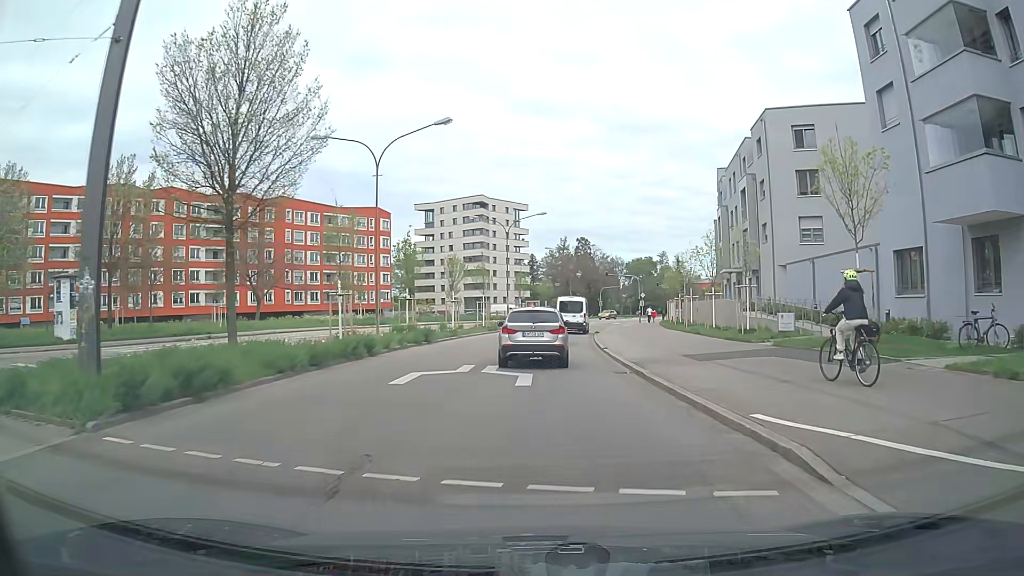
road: secondary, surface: asphalt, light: Day
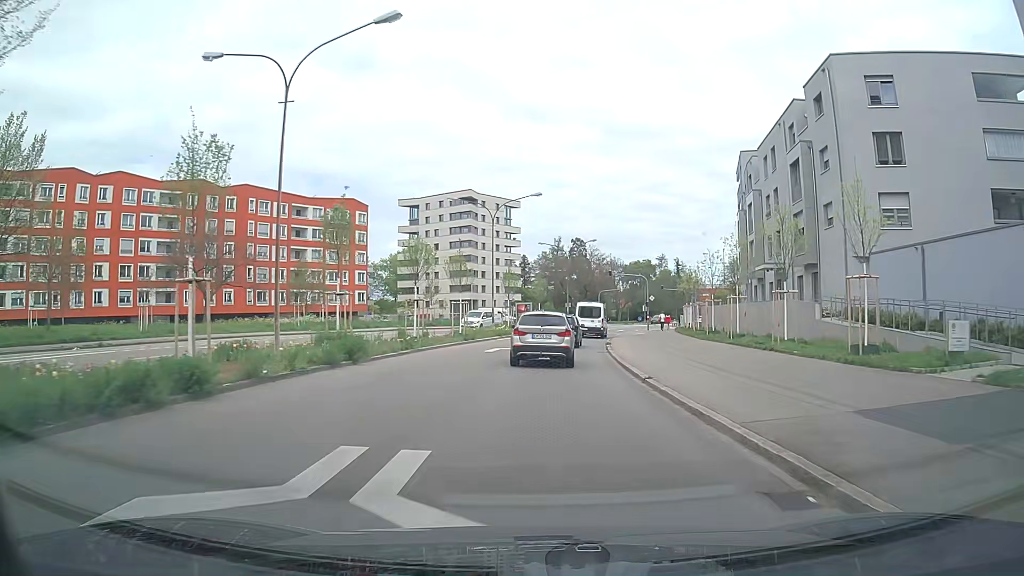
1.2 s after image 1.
(+0.1, +11.4) m; +1°
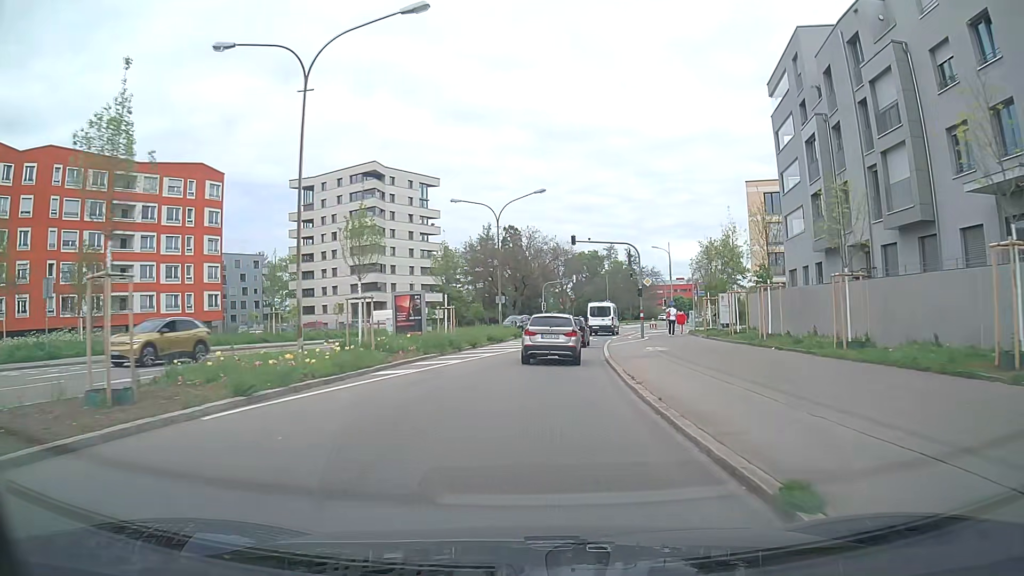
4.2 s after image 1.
(+1.4, +30.3) m; +6°
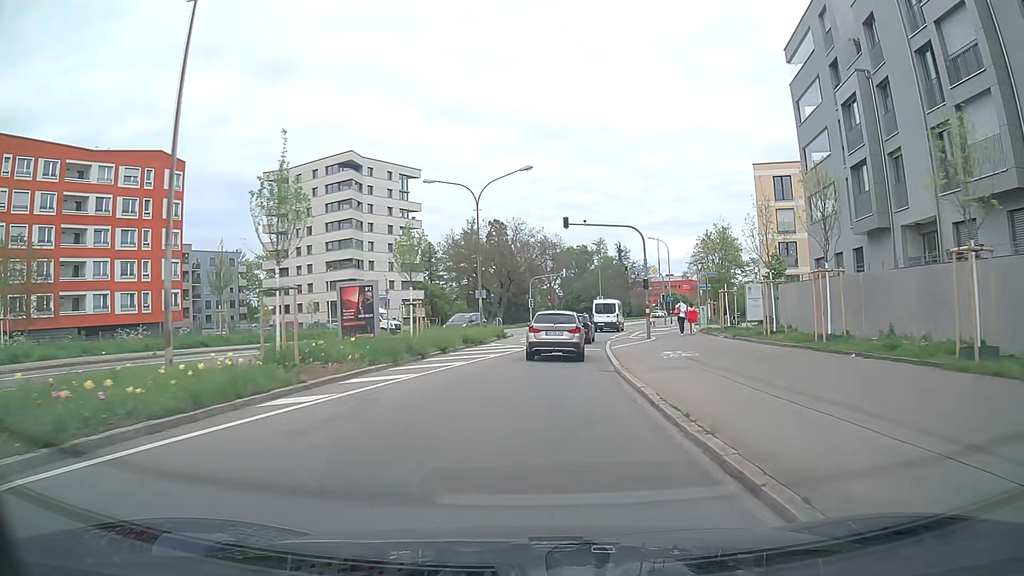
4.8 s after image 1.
(0.0, +6.3) m; +1°
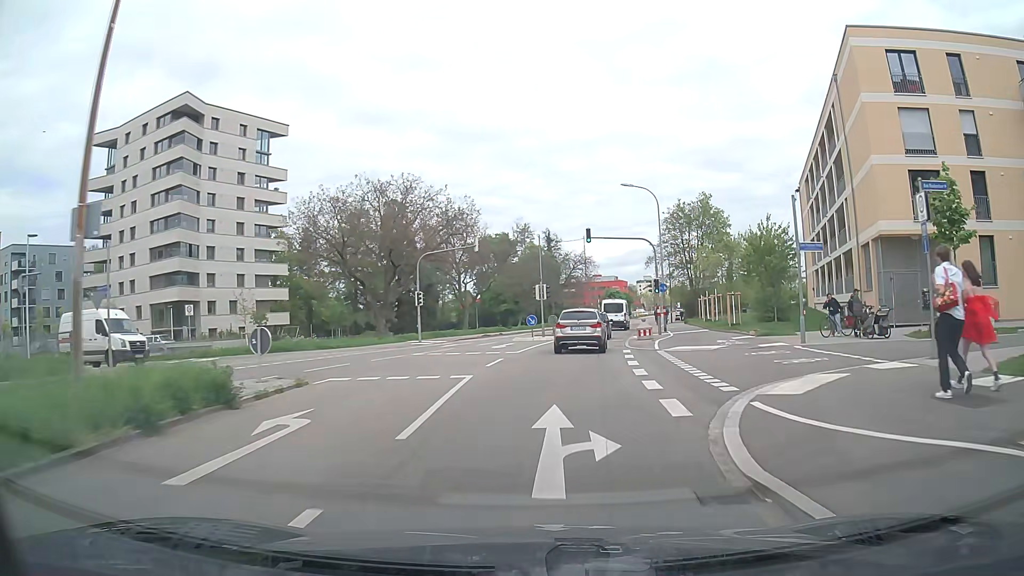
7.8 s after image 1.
(+1.6, +31.8) m; +7°
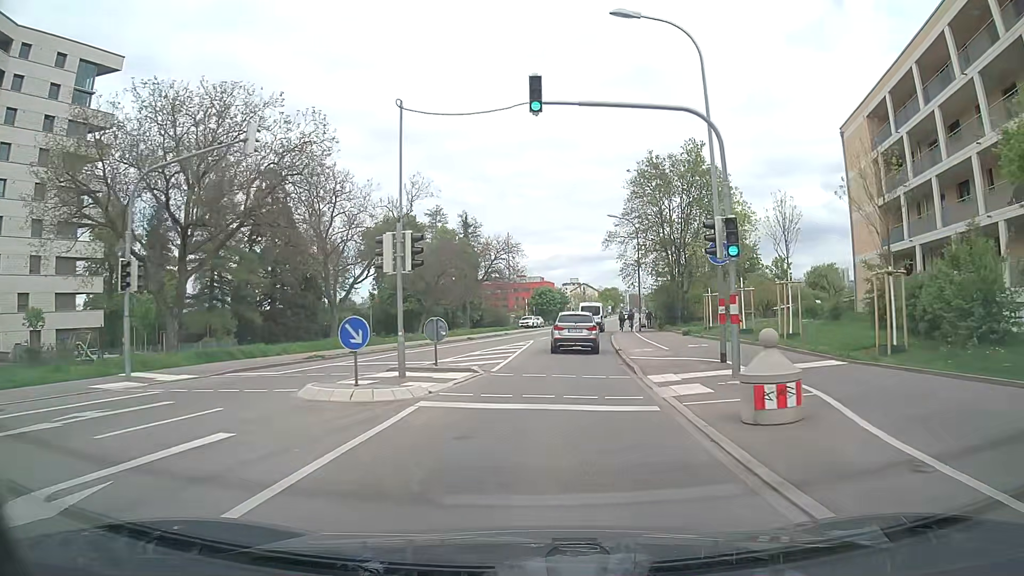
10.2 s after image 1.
(+1.6, +26.0) m; +6°
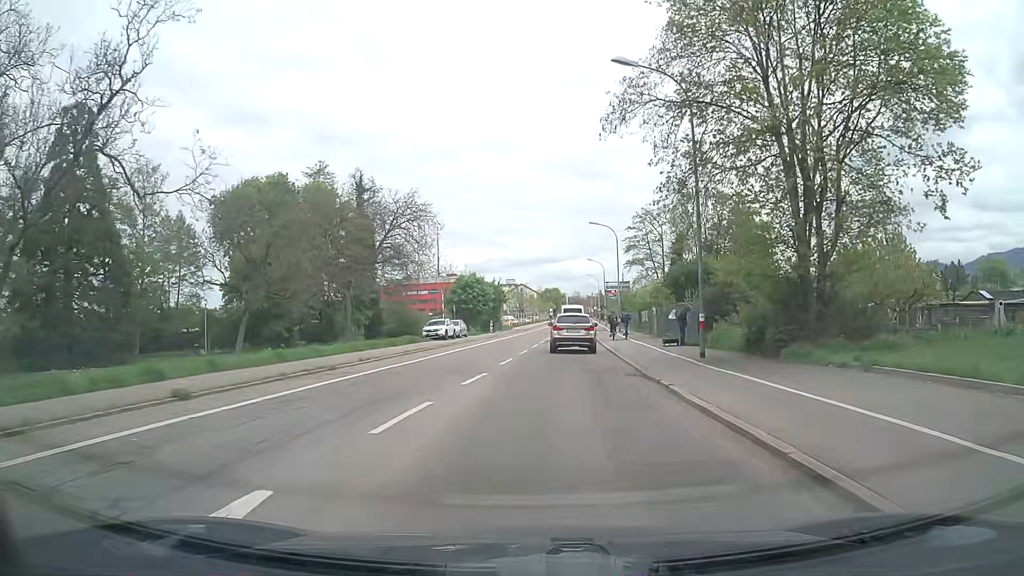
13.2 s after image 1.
(+1.5, +33.5) m; +5°
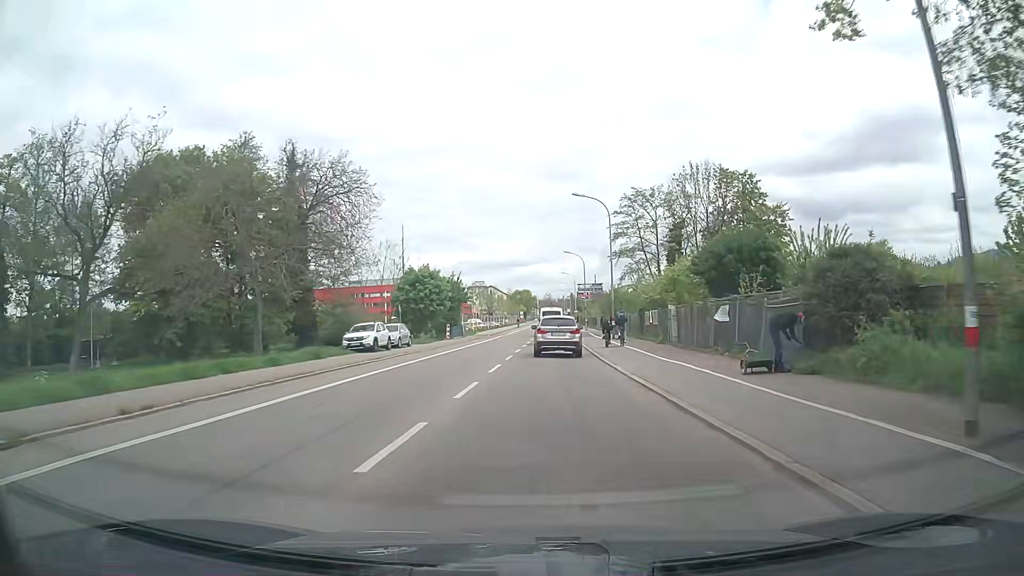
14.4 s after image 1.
(+0.3, +14.0) m; +3°
(0, +10) (0, +20) (+1, +30) (+1, +40) (+1, +50) (+2, +60) (+2, +70) (+2, +80) (+3, +90) (+3, +100) m
